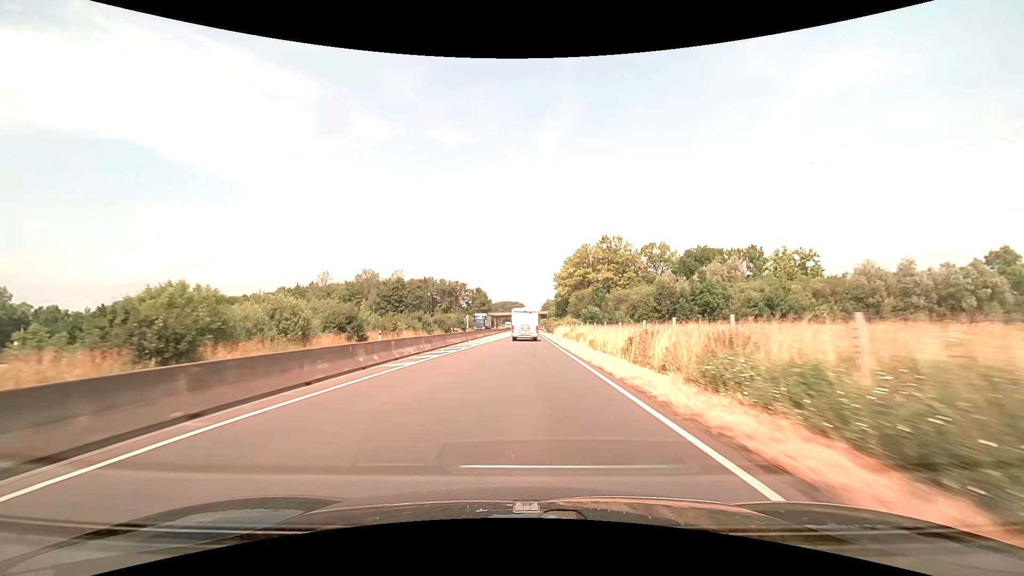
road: trunk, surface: asphalt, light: Day
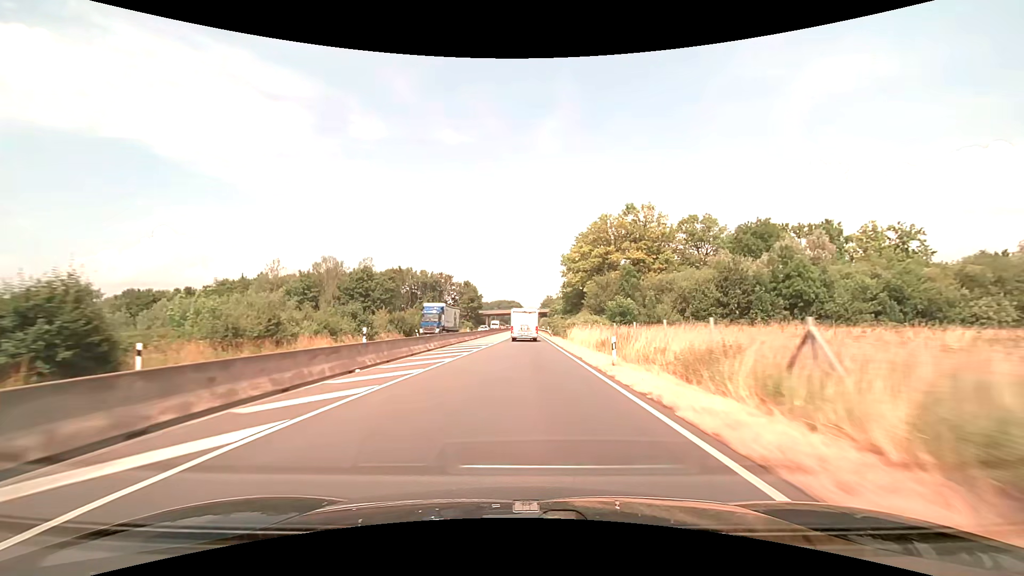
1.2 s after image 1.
(+0.1, +29.3) m; 0°
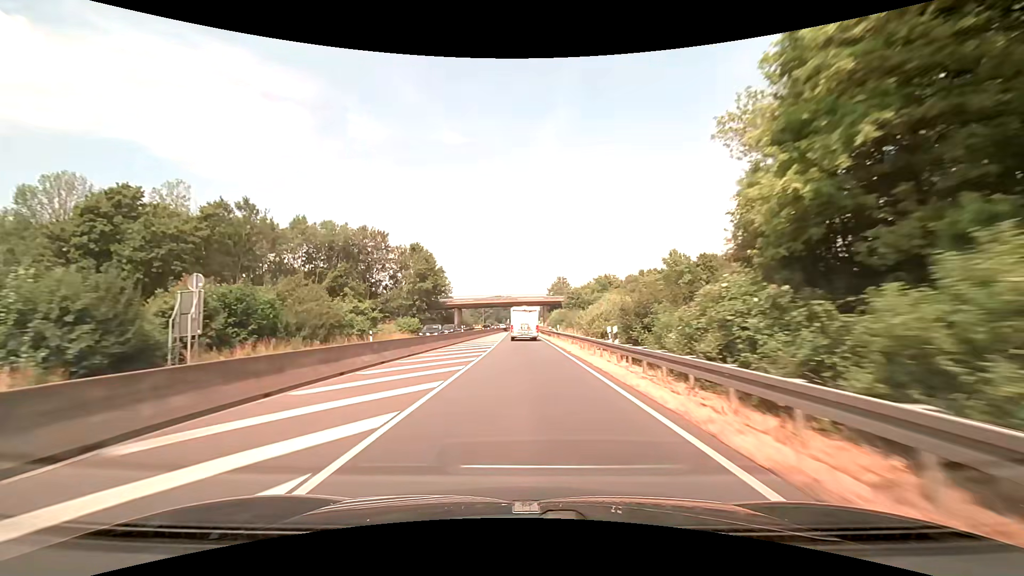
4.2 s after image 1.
(+0.3, +72.8) m; 0°
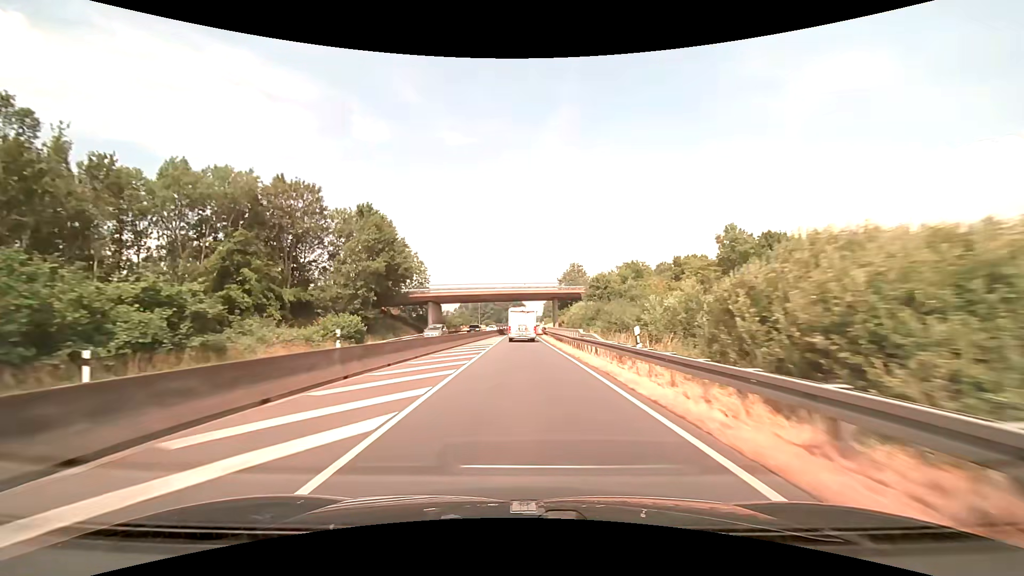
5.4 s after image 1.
(0.0, +28.9) m; 0°
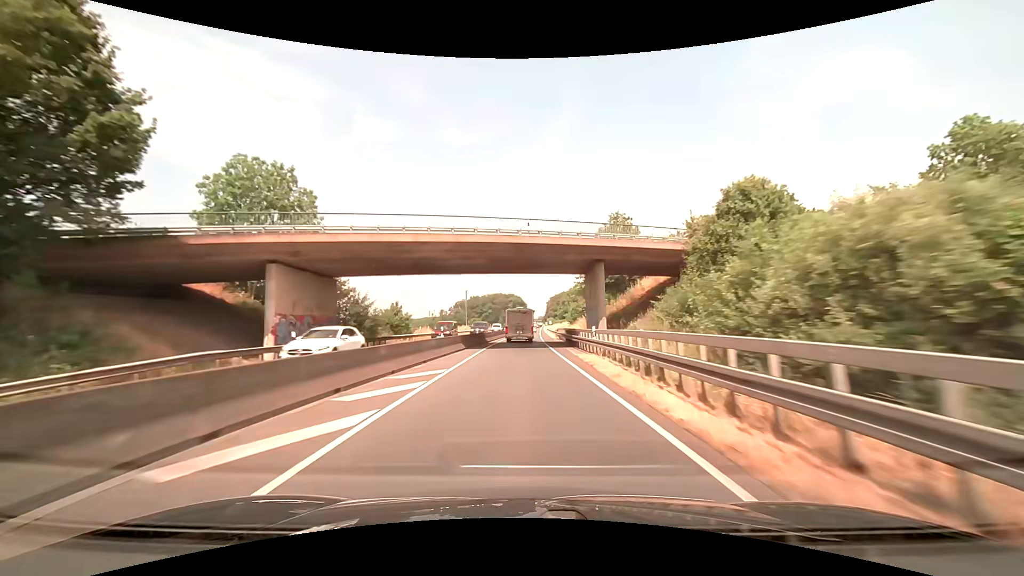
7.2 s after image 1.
(-0.1, +43.1) m; 0°
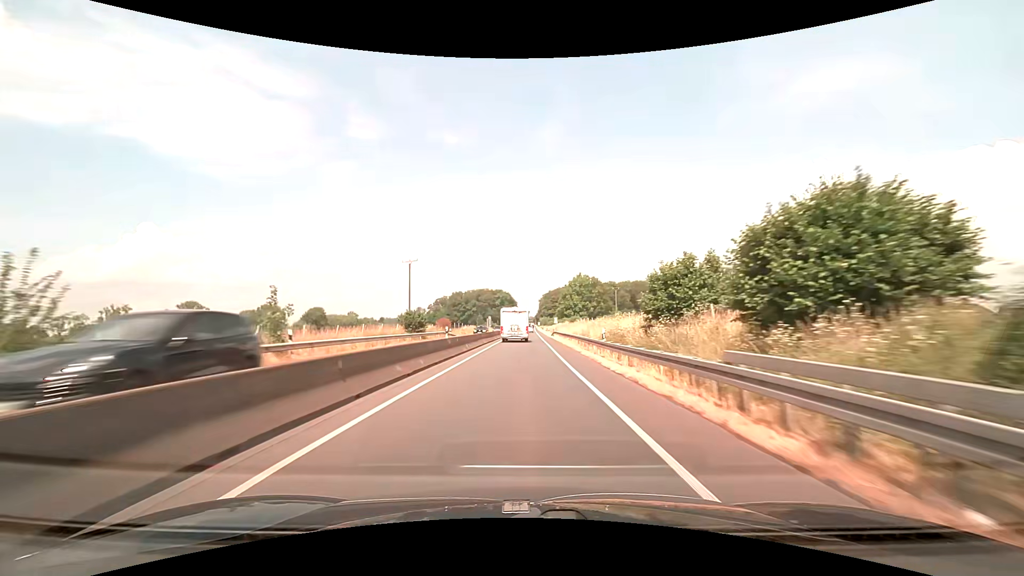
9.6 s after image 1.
(+0.2, +57.1) m; +1°
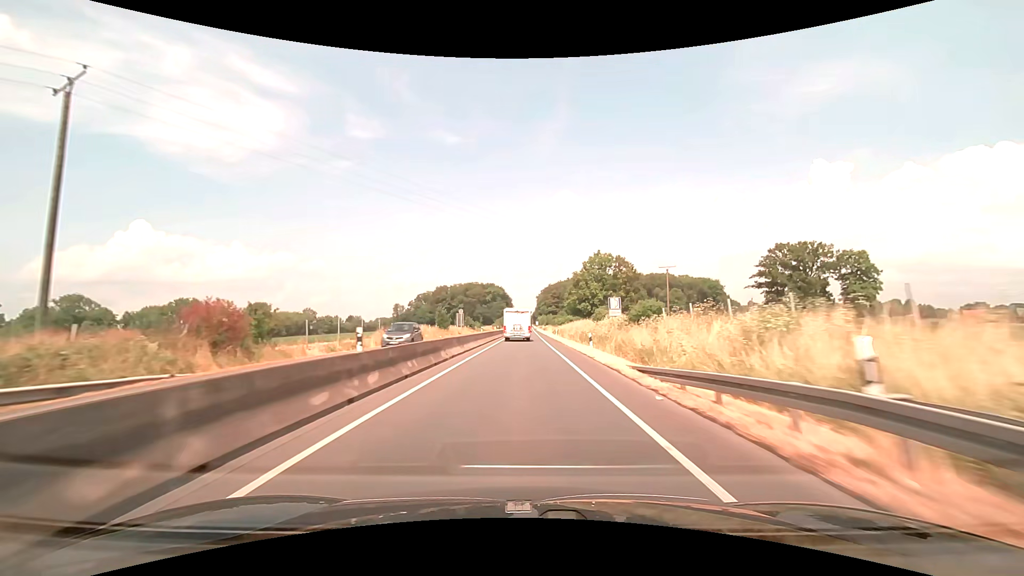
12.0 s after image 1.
(+0.6, +56.9) m; +1°
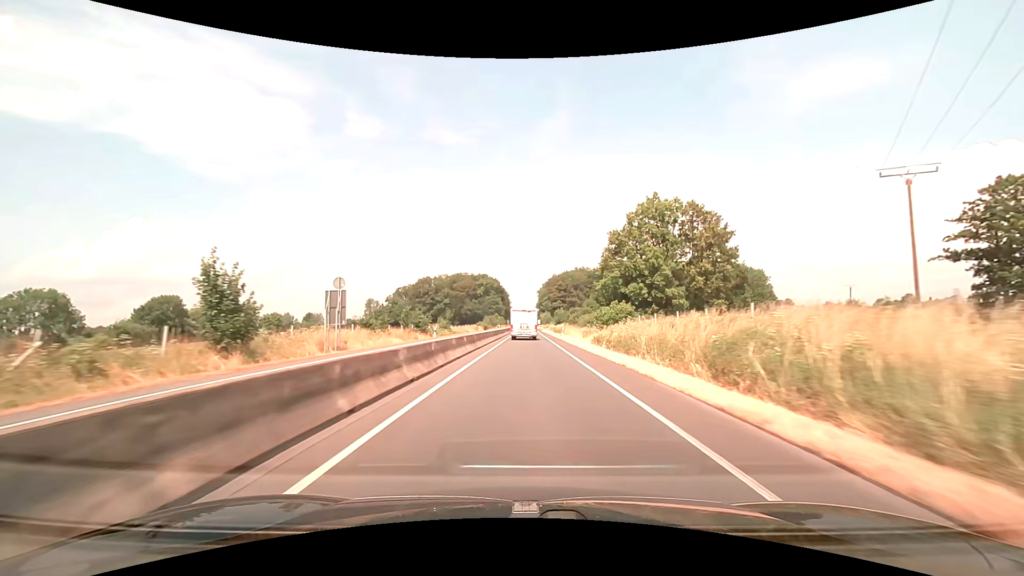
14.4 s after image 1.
(0.0, +57.4) m; 0°
(0, +10) (0, +20) (0, +30) (0, +40) (0, +50) (+1, +60) (+1, +70) (+1, +80) (+1, +90) (+1, +100) m
